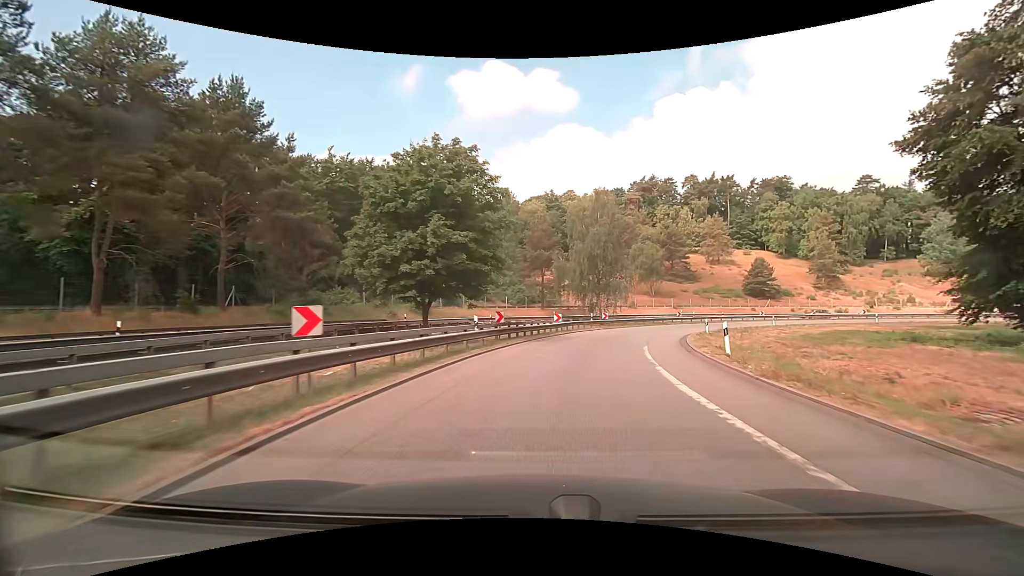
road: motorway_link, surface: asphalt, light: Day
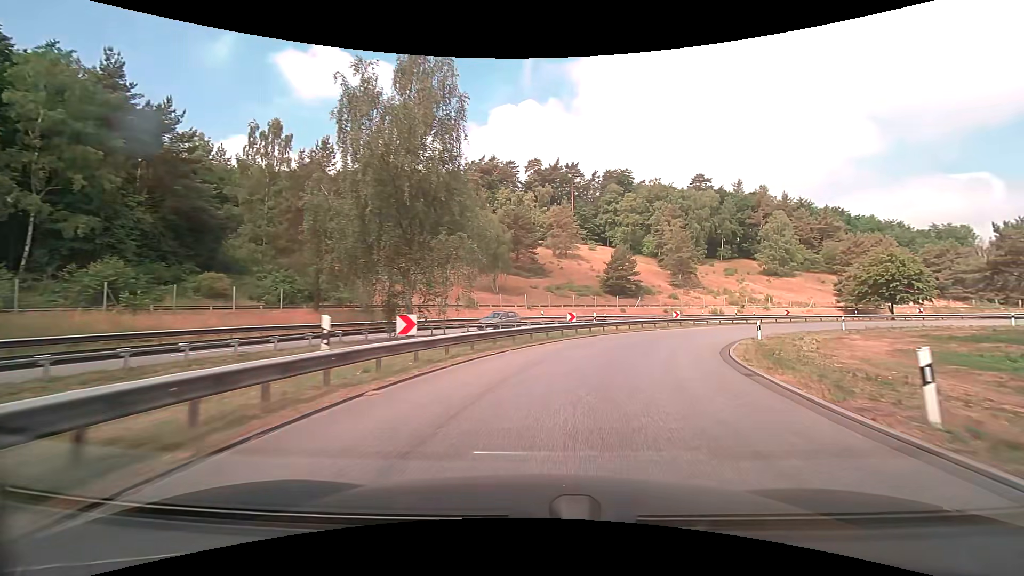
(+4.9, +31.4) m; +19°
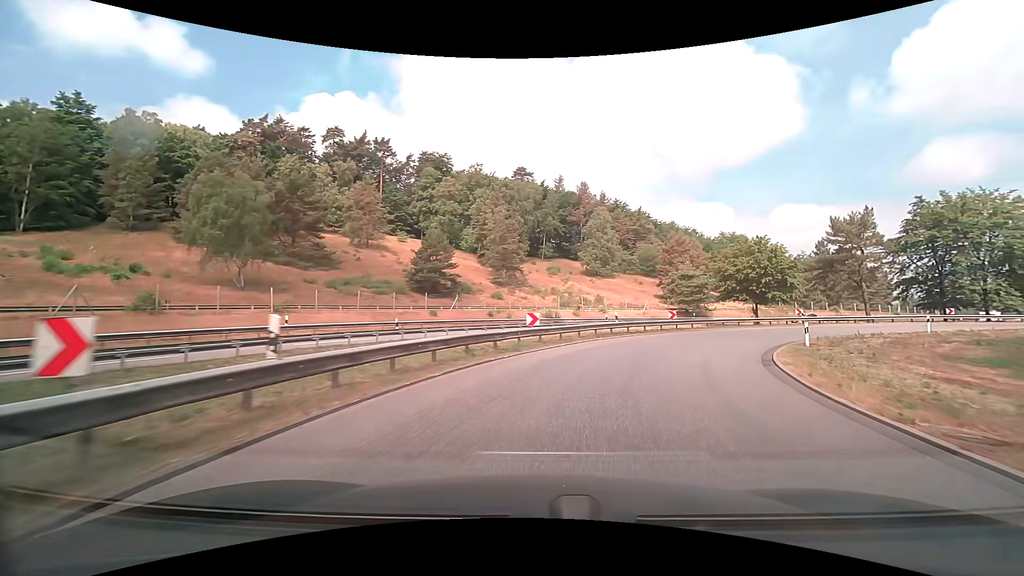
(+4.0, +22.5) m; +21°
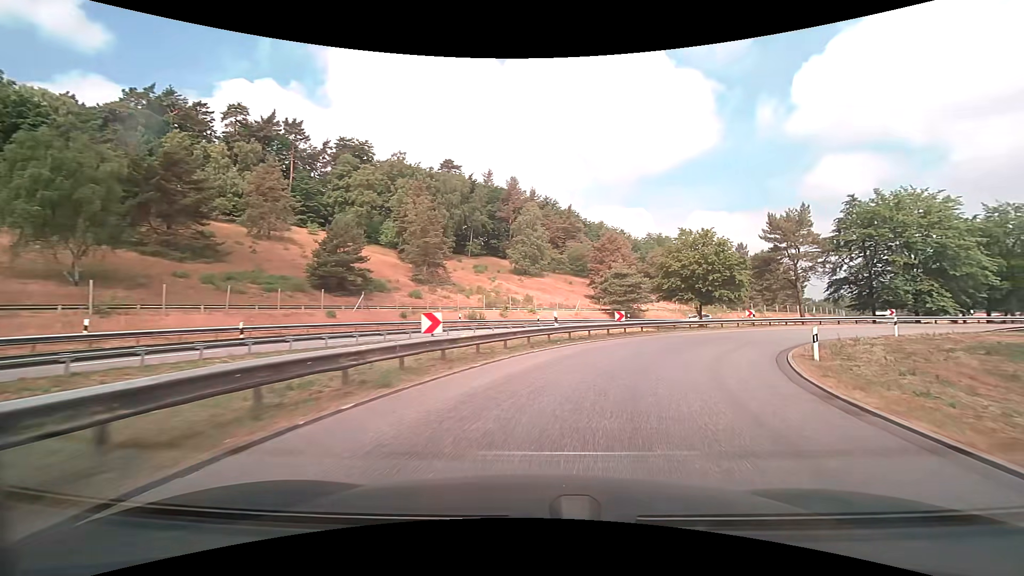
(+0.5, +7.4) m; +8°
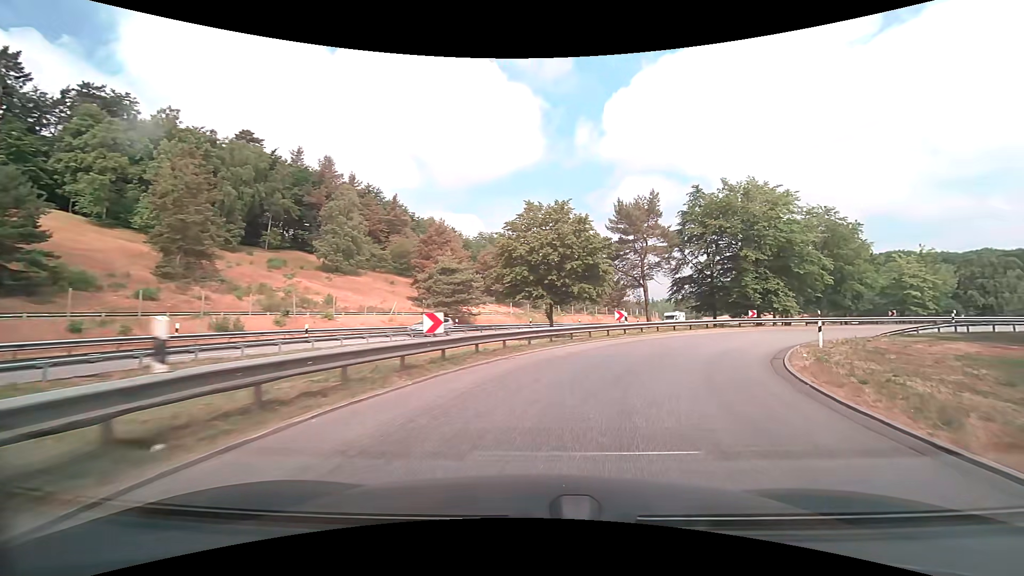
(+2.4, +14.2) m; +19°
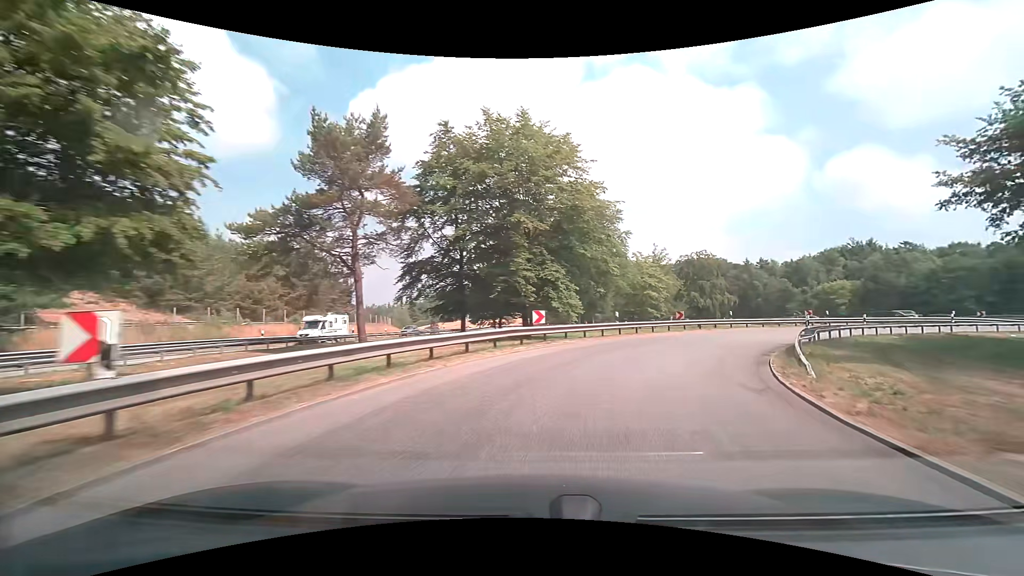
(+5.6, +20.8) m; +30°
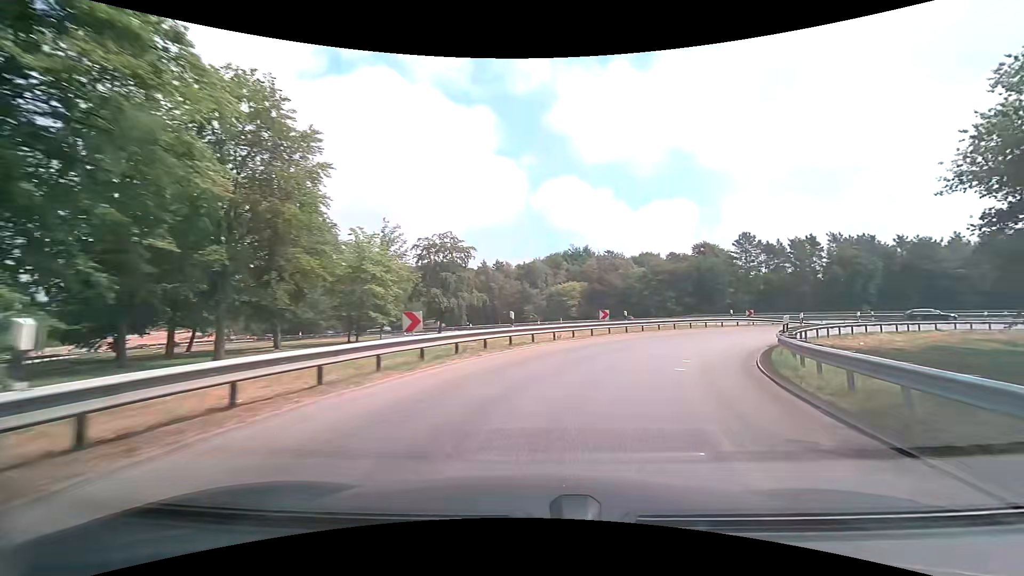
(+5.4, +21.3) m; +29°
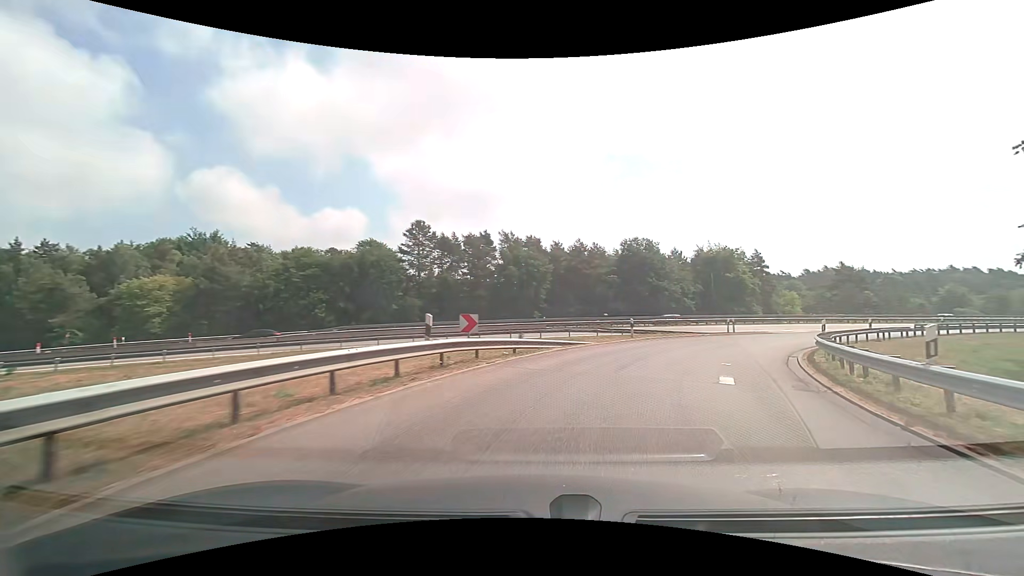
(+9.1, +28.3) m; +36°
(+1, +10) (+5, +19) (+10, +28) (+17, +35) (+25, +41) (+33, +46) (+42, +51) (+52, +54) (+61, +58) (+70, +61) m
